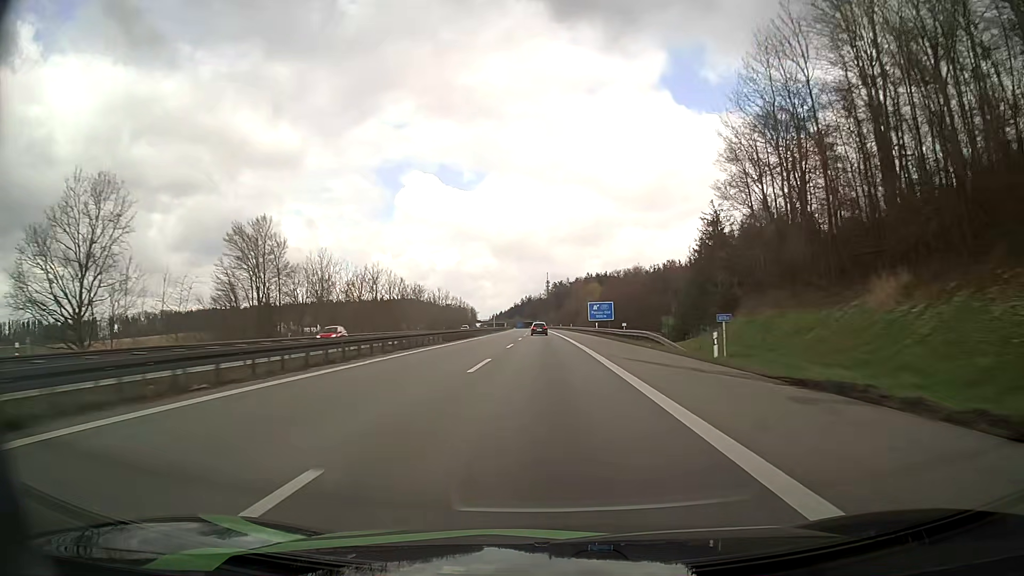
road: motorway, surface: asphalt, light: Day
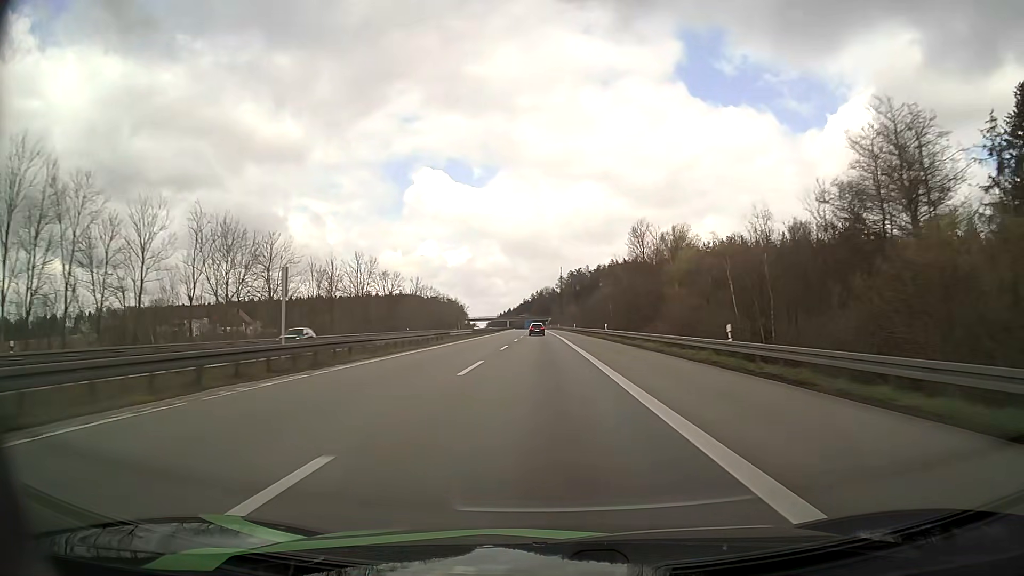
(-1.3, +105.0) m; -1°
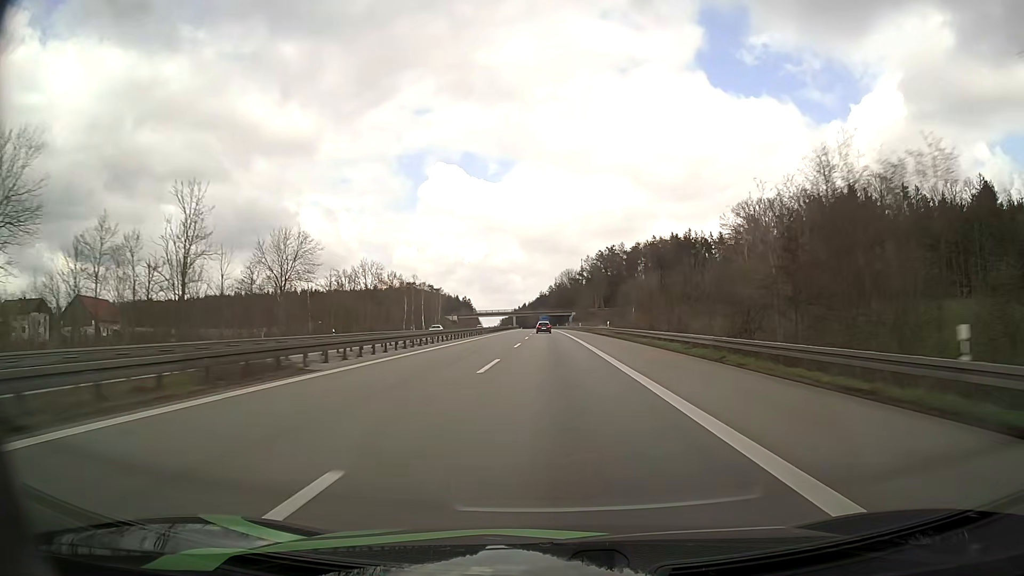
(-1.7, +104.7) m; -2°
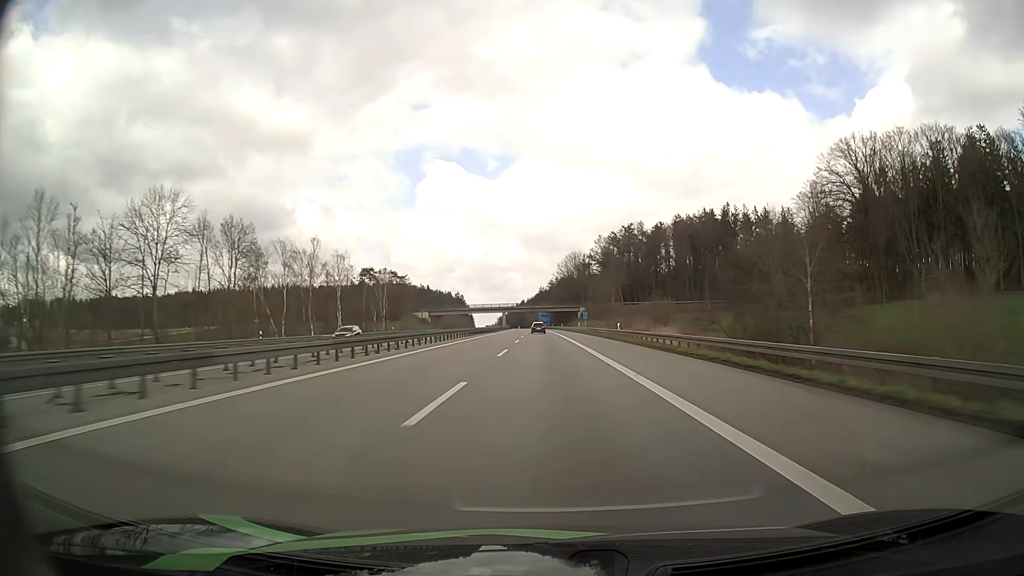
(-0.1, +62.8) m; 0°
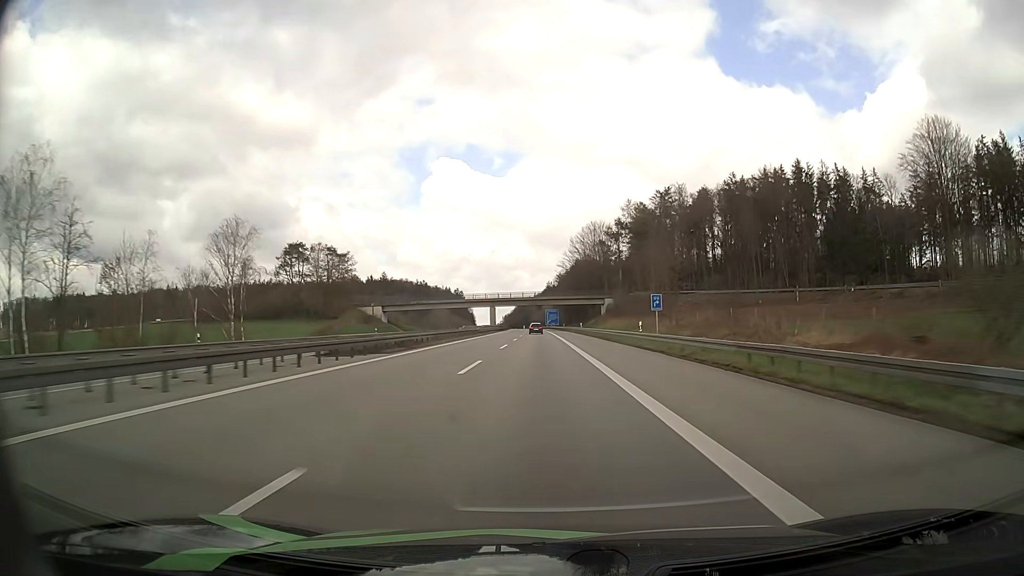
(-0.1, +62.7) m; -1°
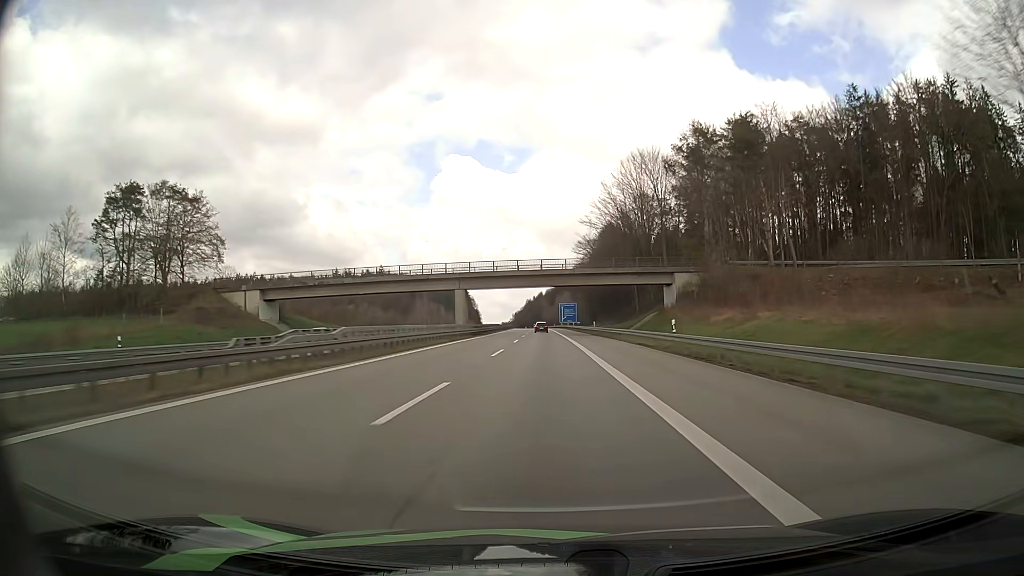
(-0.6, +62.9) m; -1°
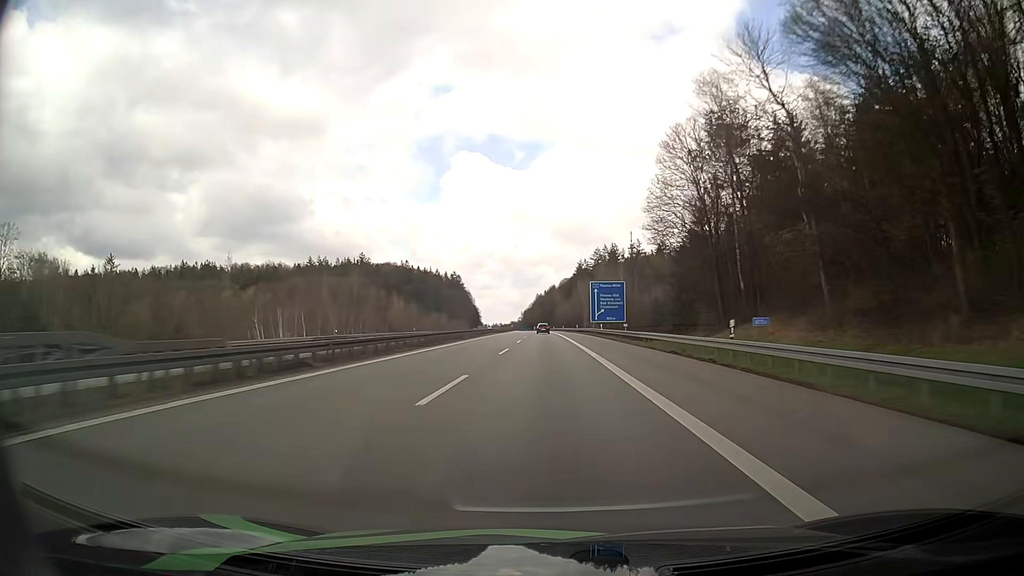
(-0.9, +105.4) m; -1°
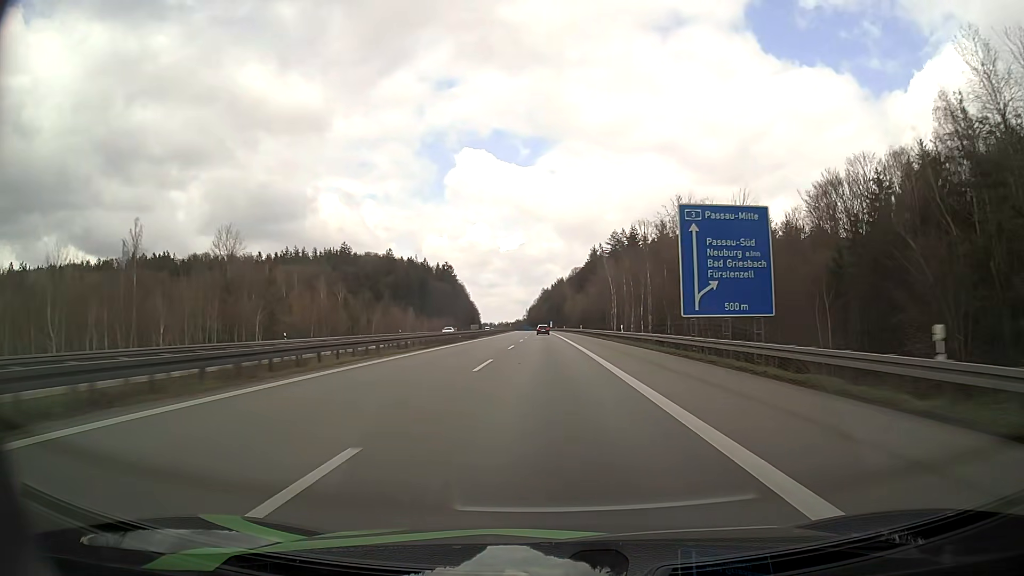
(-0.3, +63.8) m; -1°
(0, +10) (0, +20) (0, +30) (0, +40) (0, +50) (-1, +60) (-1, +70) (-1, +80) (-1, +90) (-1, +100) m
